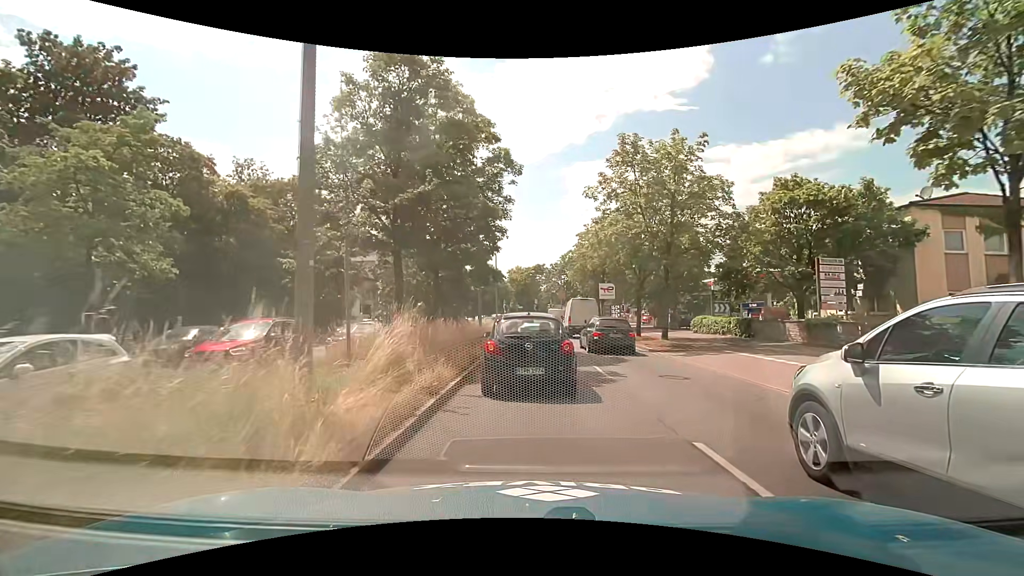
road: primary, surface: asphalt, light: Day
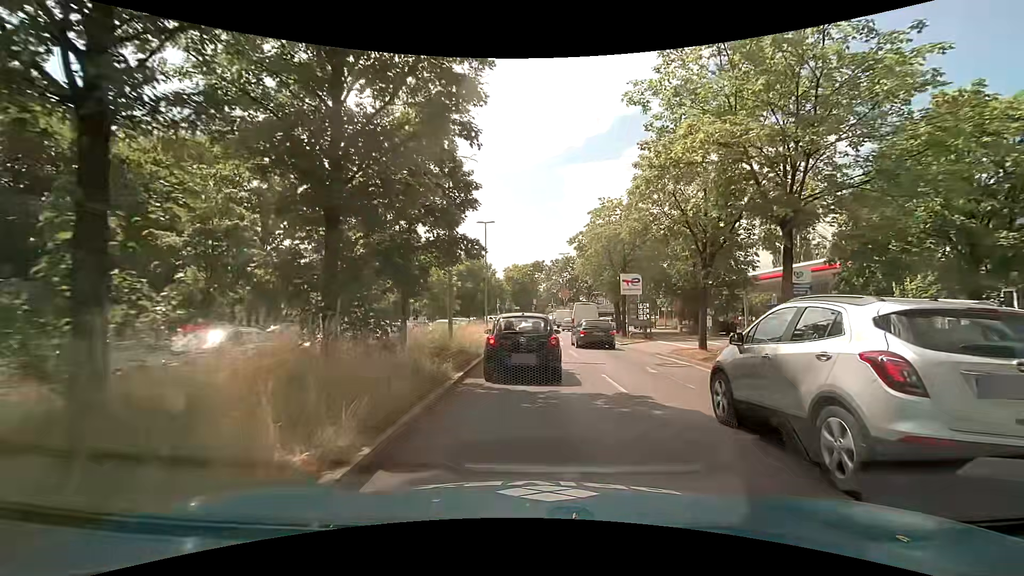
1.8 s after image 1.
(0.0, +11.5) m; 0°
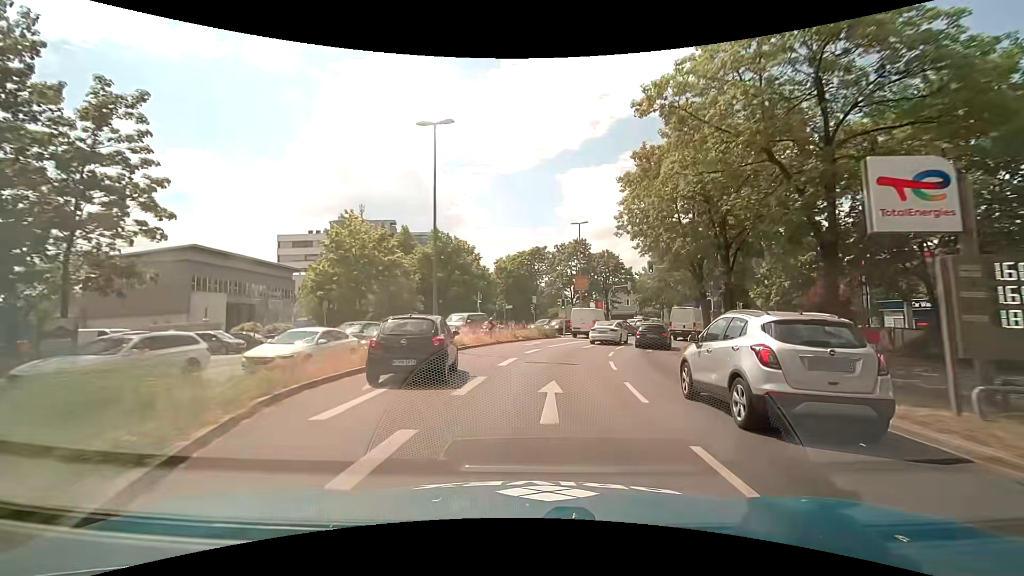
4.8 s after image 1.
(+0.1, +25.2) m; +1°
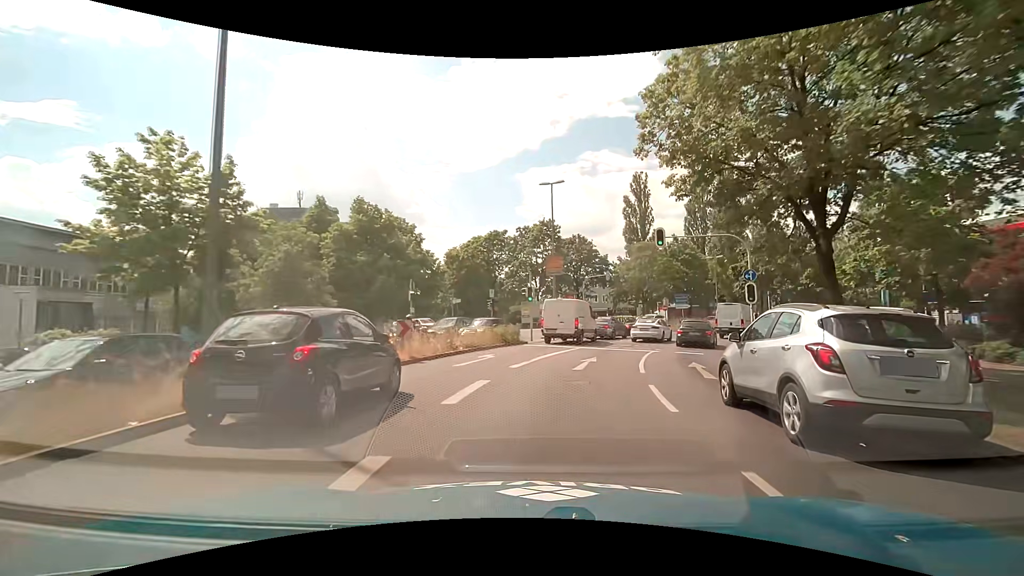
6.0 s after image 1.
(+0.4, +13.3) m; +4°
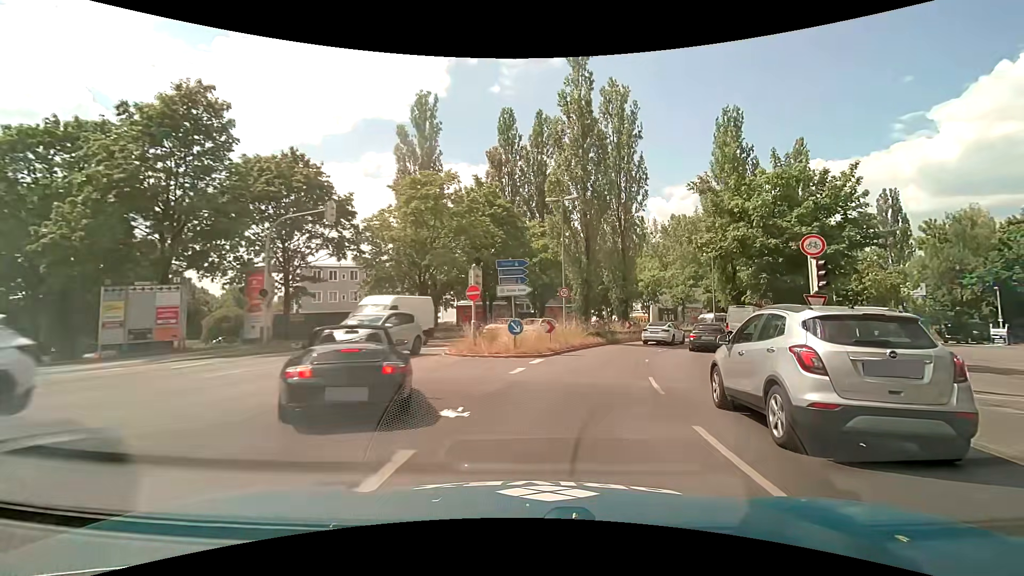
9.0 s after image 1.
(+6.9, +32.7) m; +25°
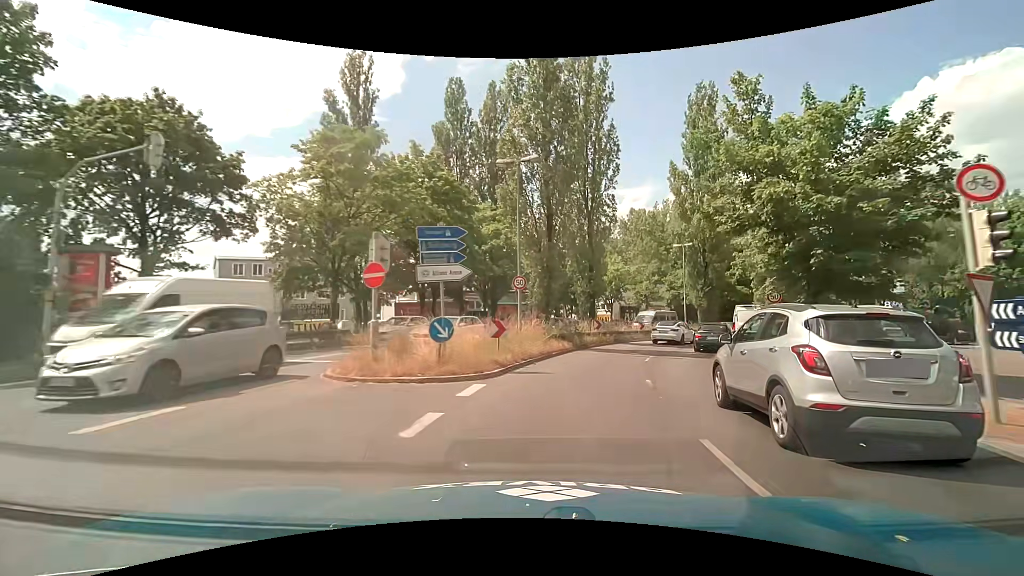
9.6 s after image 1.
(+0.3, +7.0) m; +5°
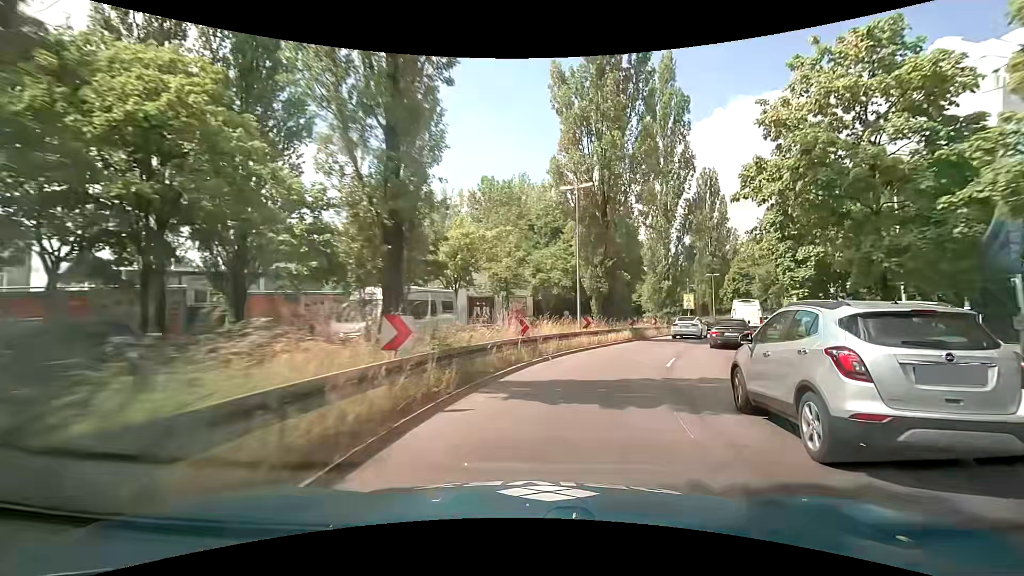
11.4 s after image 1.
(+3.1, +21.5) m; +18°
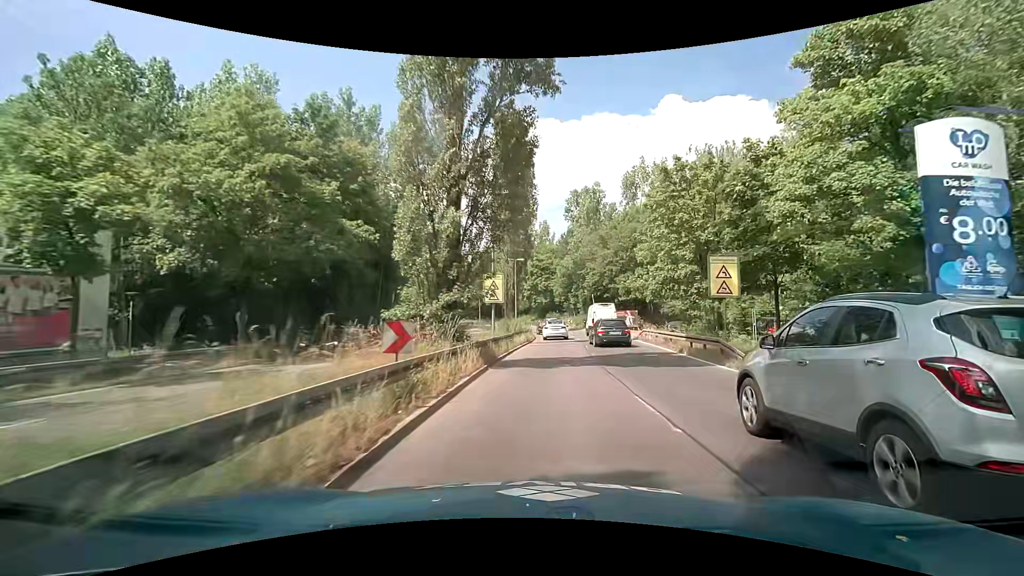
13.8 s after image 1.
(+7.3, +29.3) m; +23°
(0, +10) (+1, +20) (+2, +30) (+3, +40) (+3, +50) (+2, +60) (+1, +70) (-1, +80) (-5, +89) (-9, +98) m
